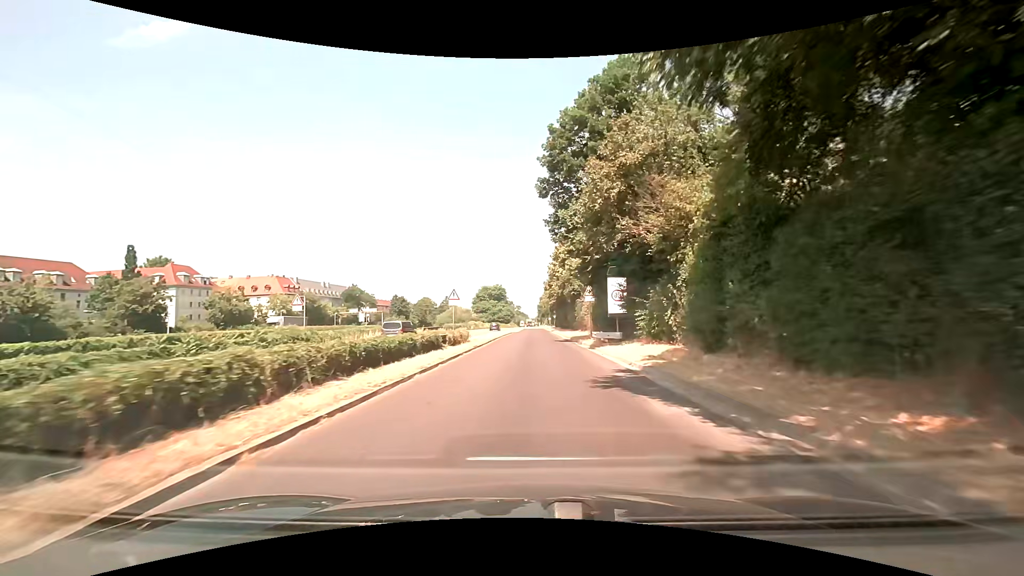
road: trunk_link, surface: asphalt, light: Day
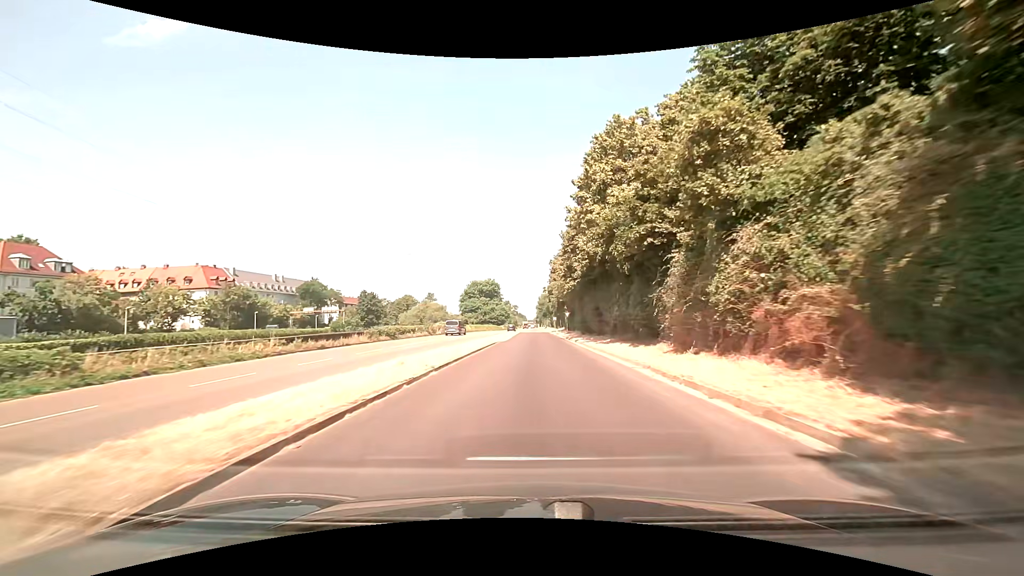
(-0.4, +36.8) m; 0°
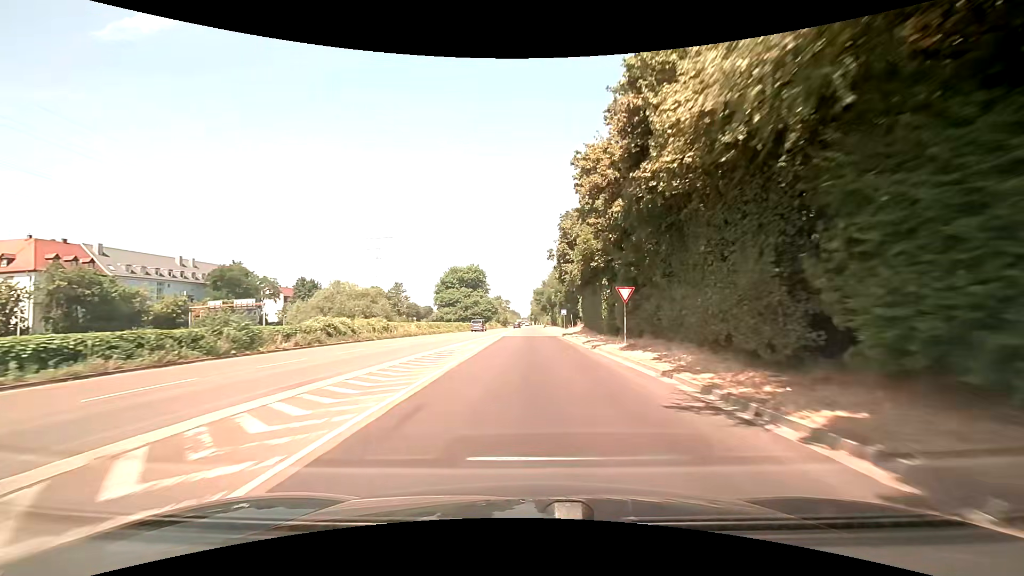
(-0.3, +41.4) m; 0°
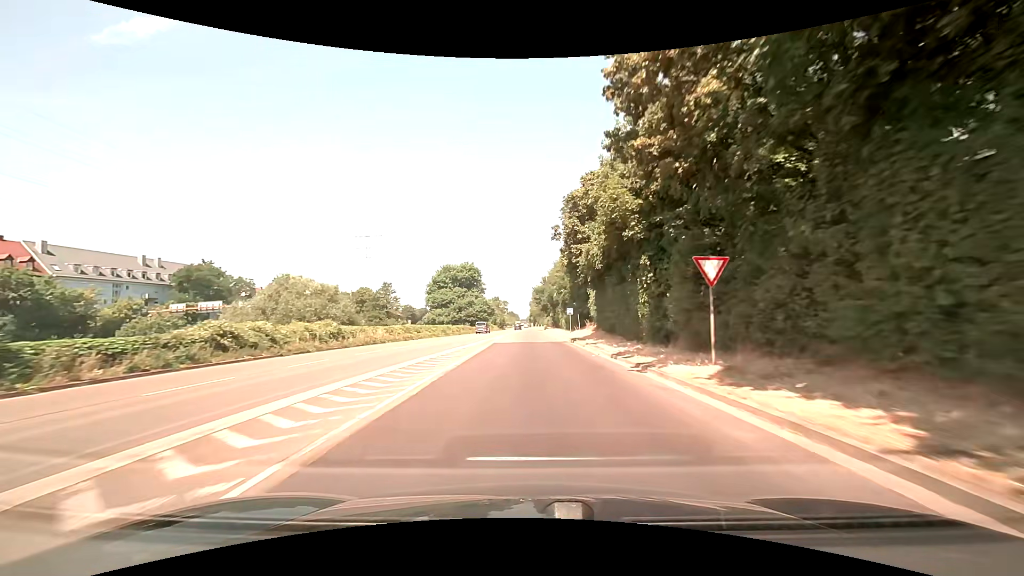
(+0.1, +11.0) m; +1°
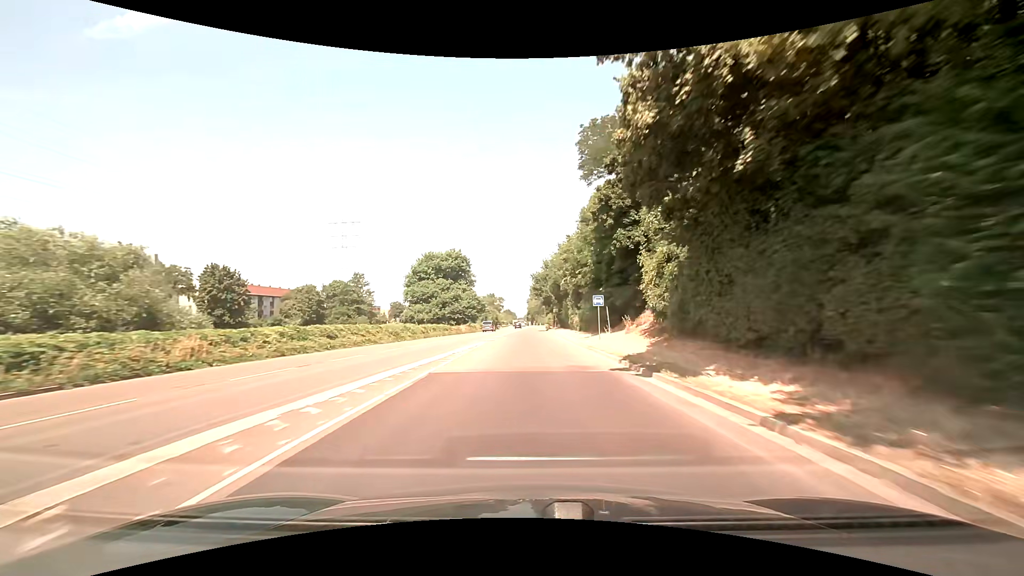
(0.0, +22.7) m; 0°
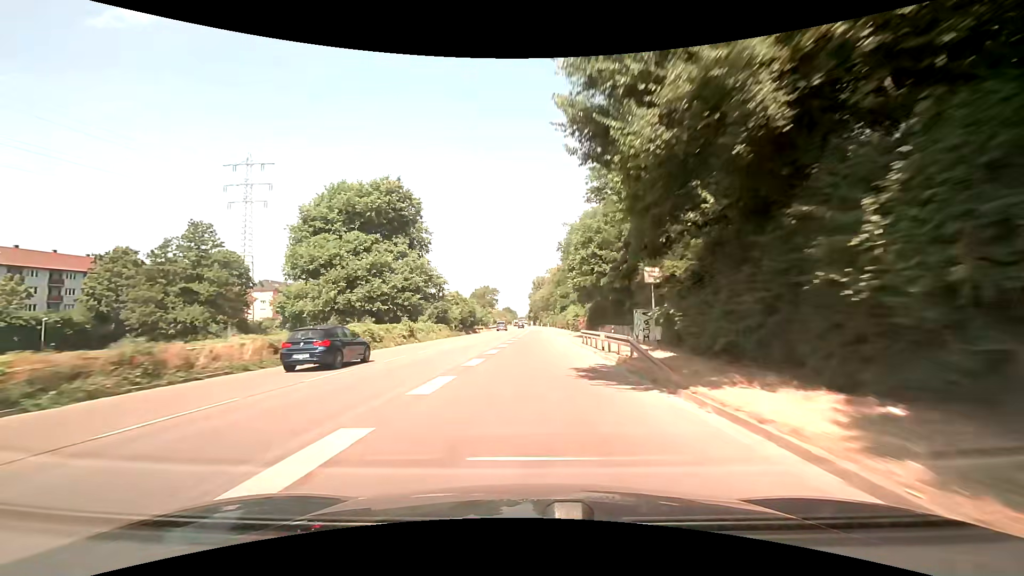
(0.0, +60.6) m; 0°
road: trunk
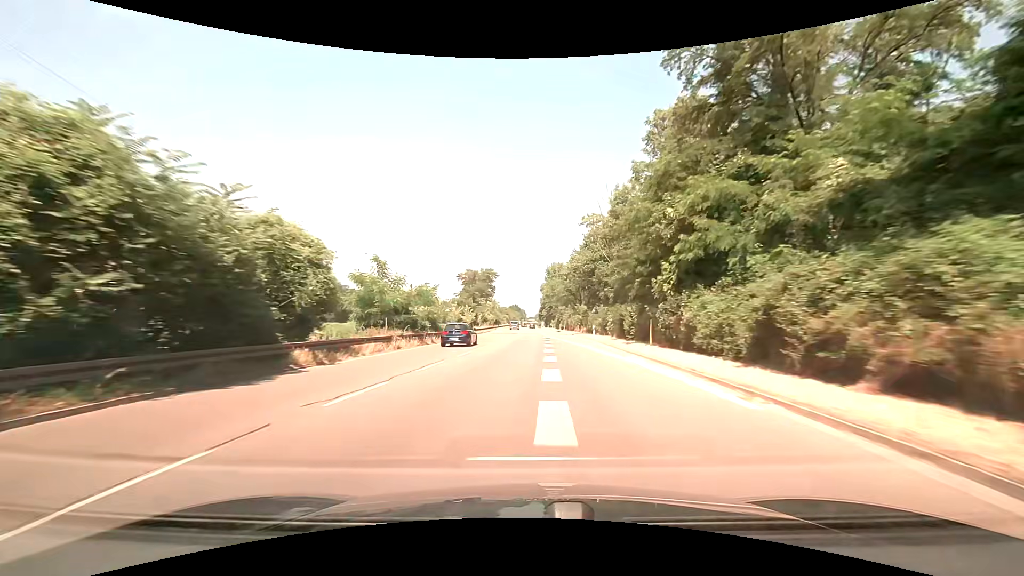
(-0.8, +65.1) m; -2°
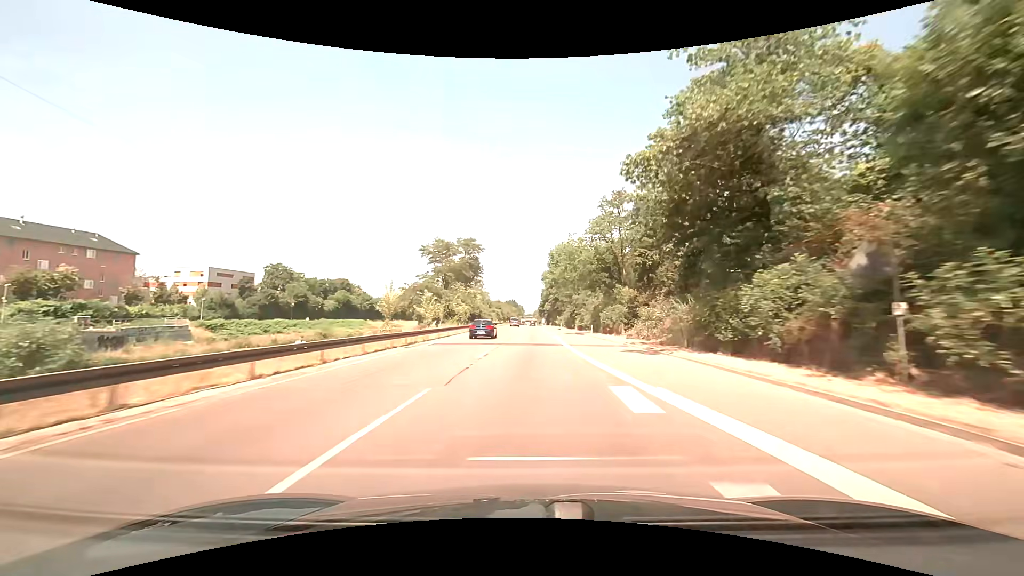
(+0.1, +41.0) m; 0°
(0, +10) (0, +20) (0, +30) (0, +40) (0, +50) (0, +60) (0, +70) (0, +80) (+1, +90) (+1, +100) m
